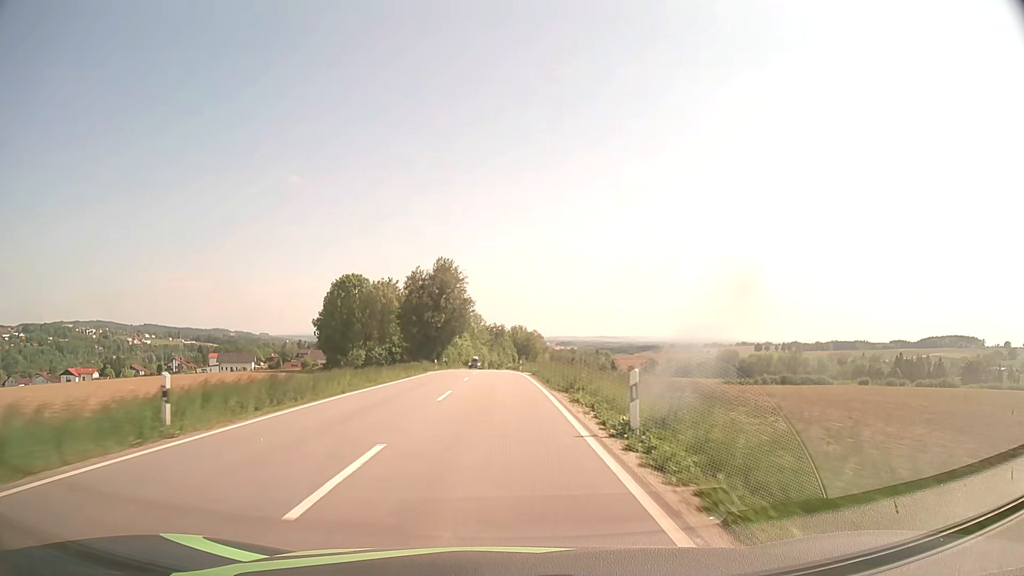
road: secondary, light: Day
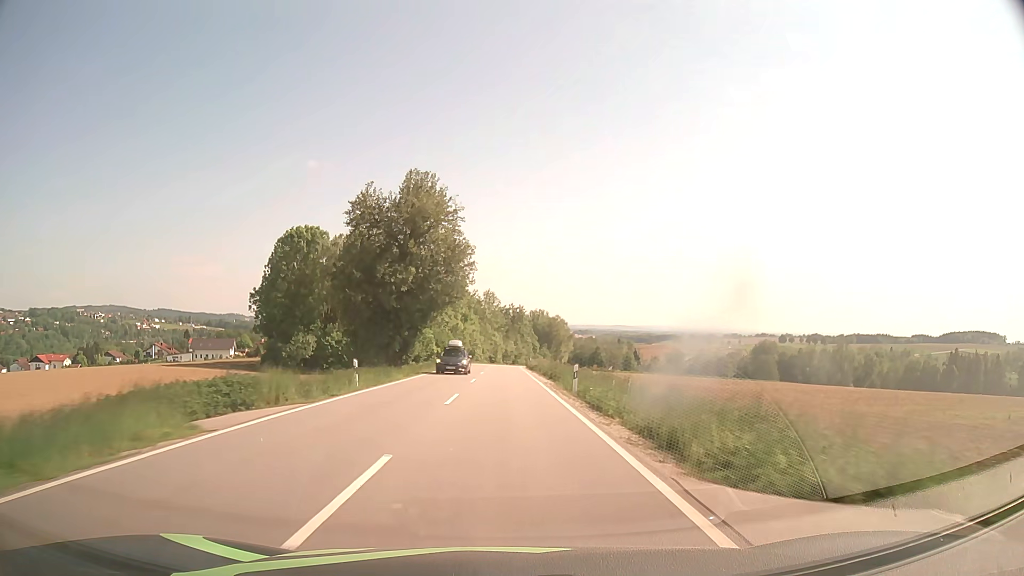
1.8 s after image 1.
(-0.5, +36.9) m; -2°
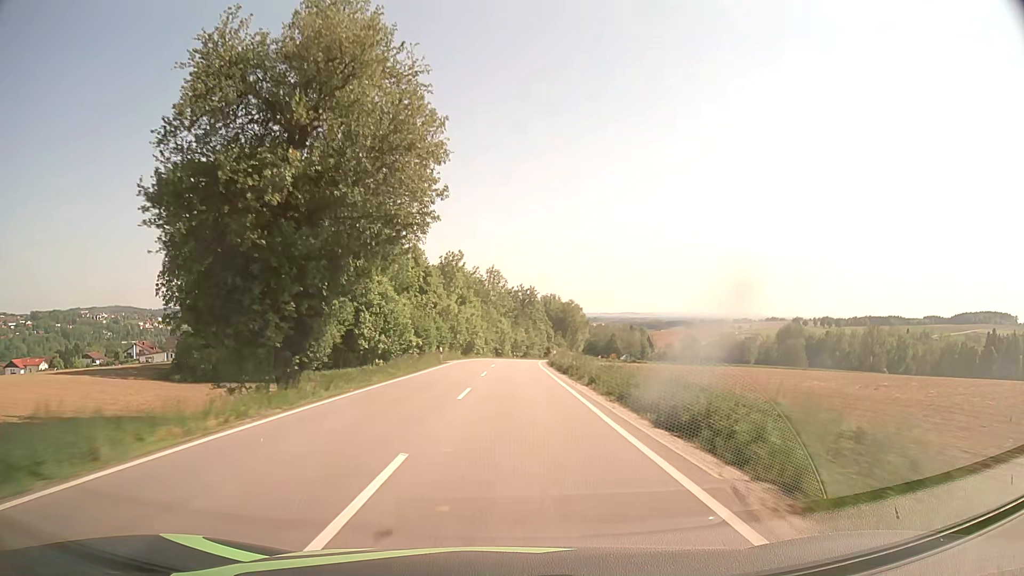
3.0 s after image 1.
(-0.1, +24.2) m; -1°
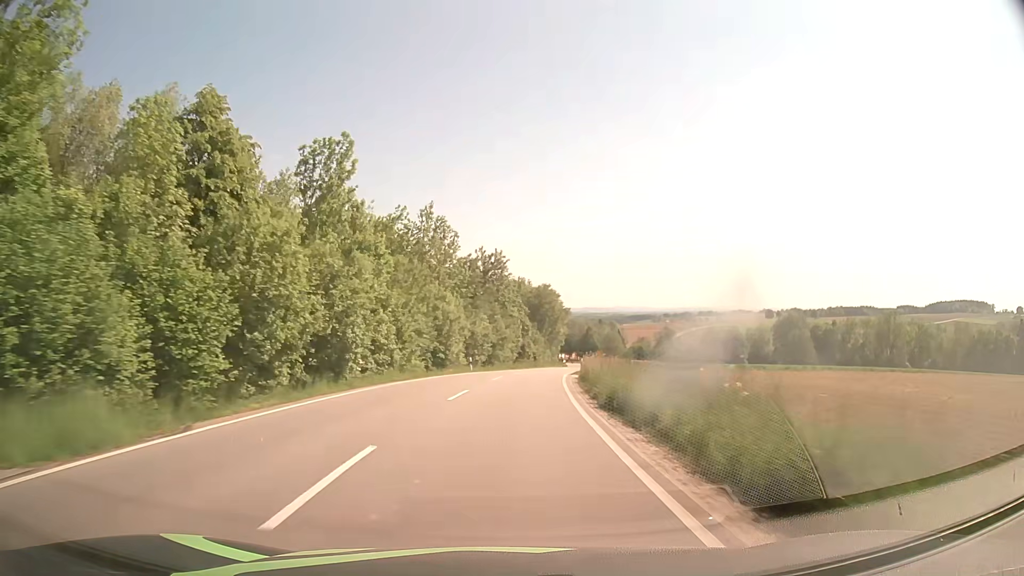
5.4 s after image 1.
(+0.8, +47.1) m; +3°
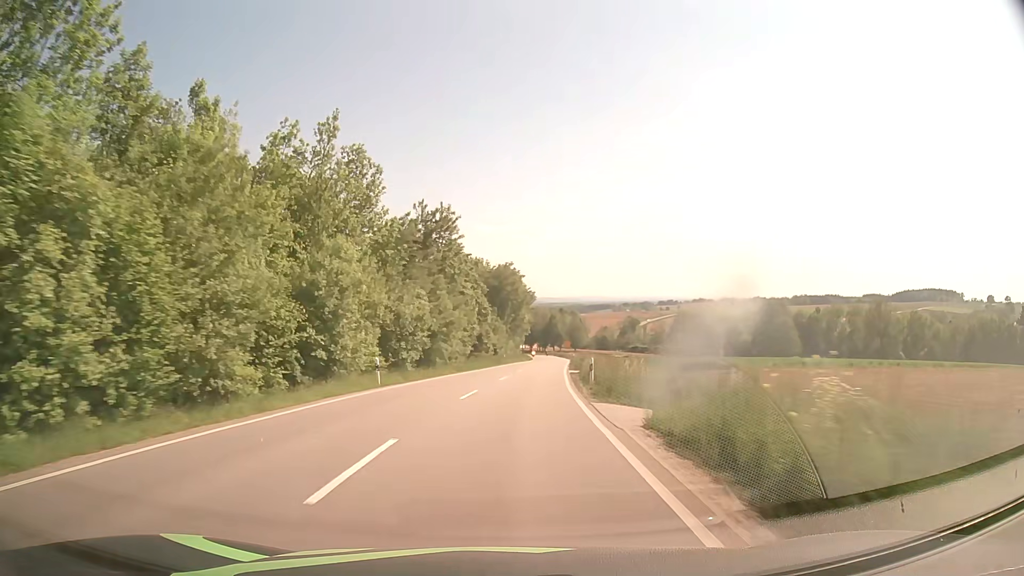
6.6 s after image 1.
(+0.6, +23.0) m; +3°
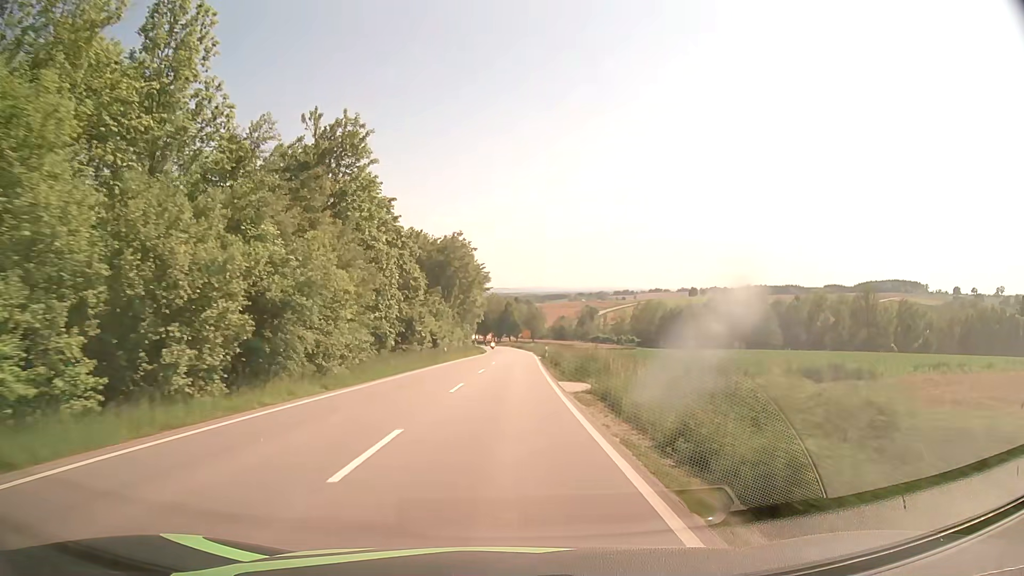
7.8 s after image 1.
(+0.9, +22.9) m; +4°
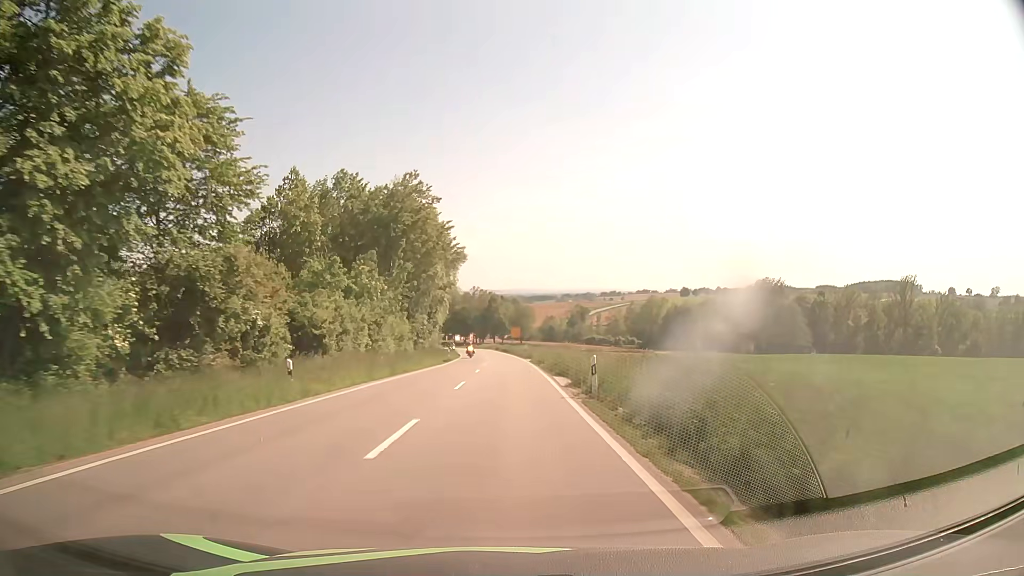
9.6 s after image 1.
(+0.5, +34.5) m; +1°
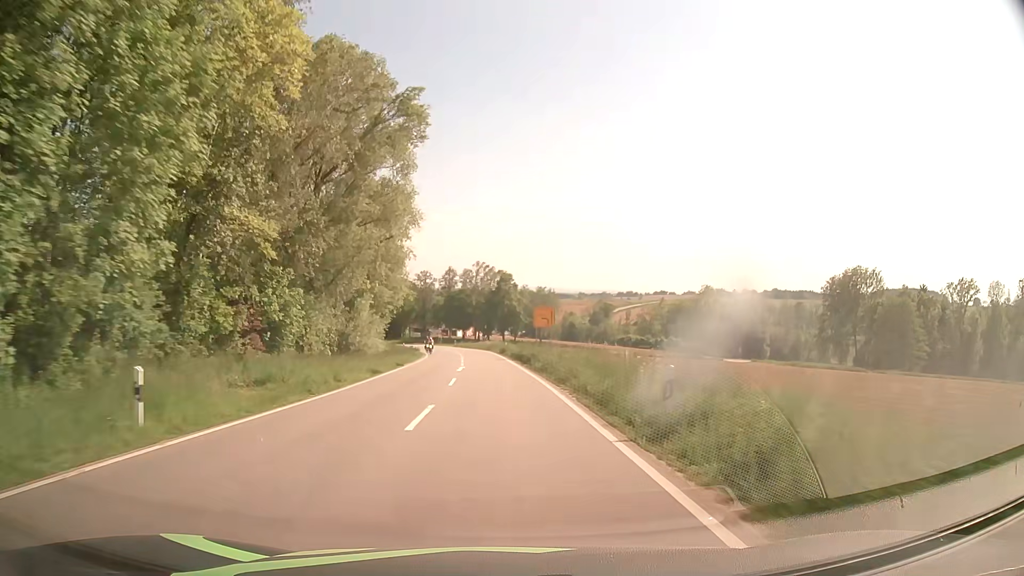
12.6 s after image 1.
(-0.3, +57.6) m; -1°
(0, +10) (0, +20) (0, +30) (-1, +40) (-1, +50) (-2, +60) (-3, +70) (-5, +80) (-6, +90) (-9, +99) m
